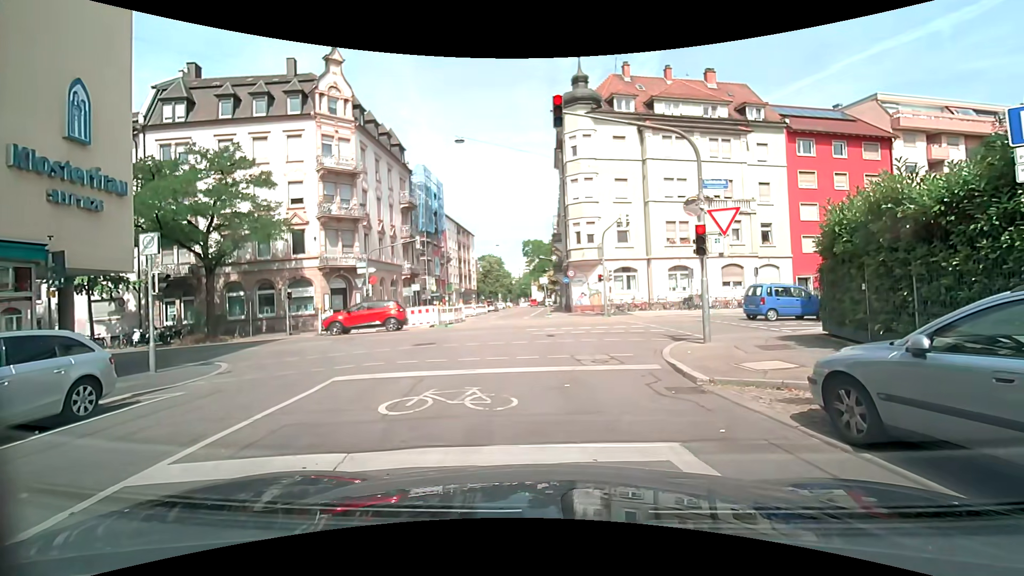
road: residential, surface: asphalt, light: Day
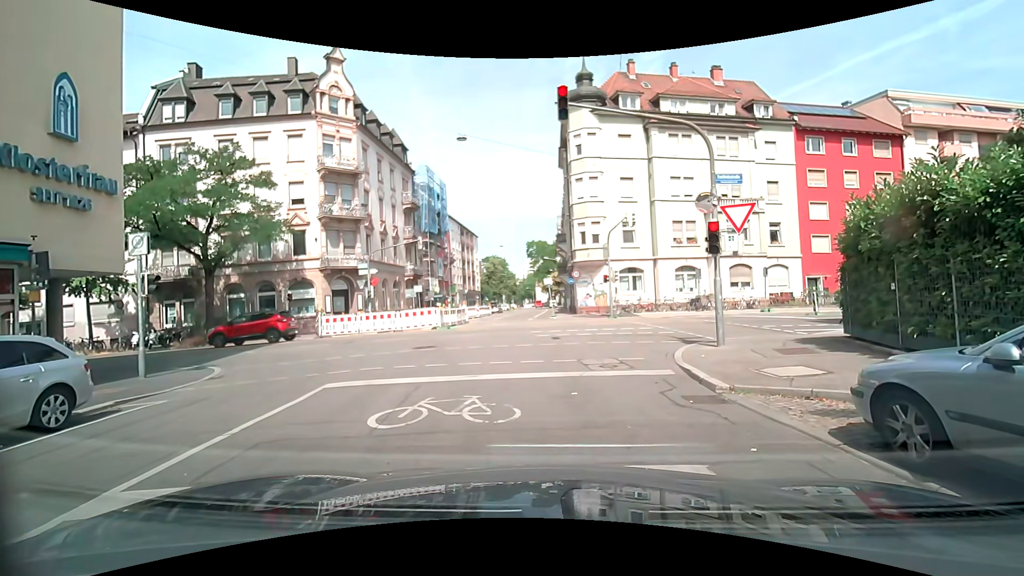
(0.0, +0.5) m; 0°
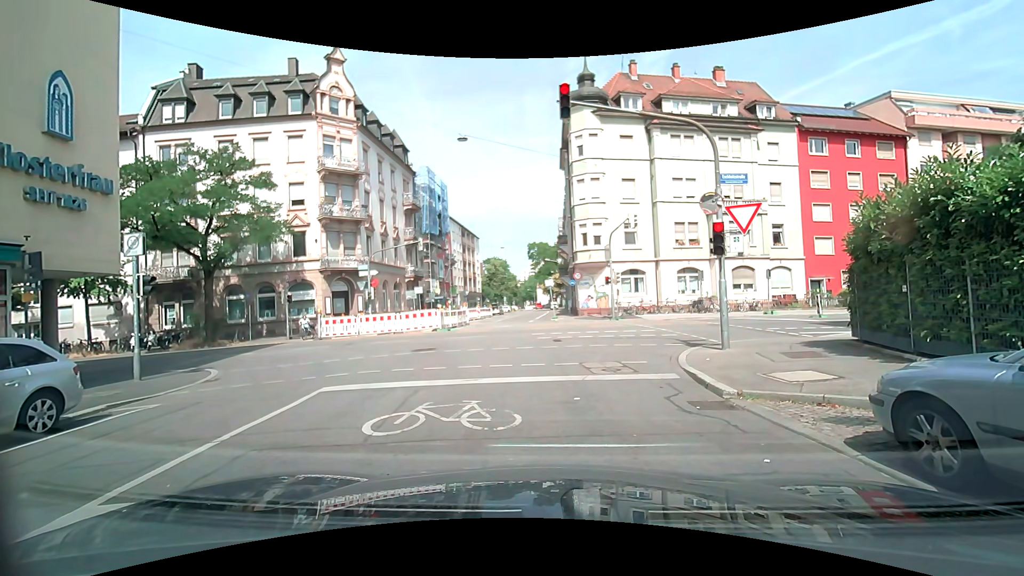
(0.0, +0.3) m; 0°
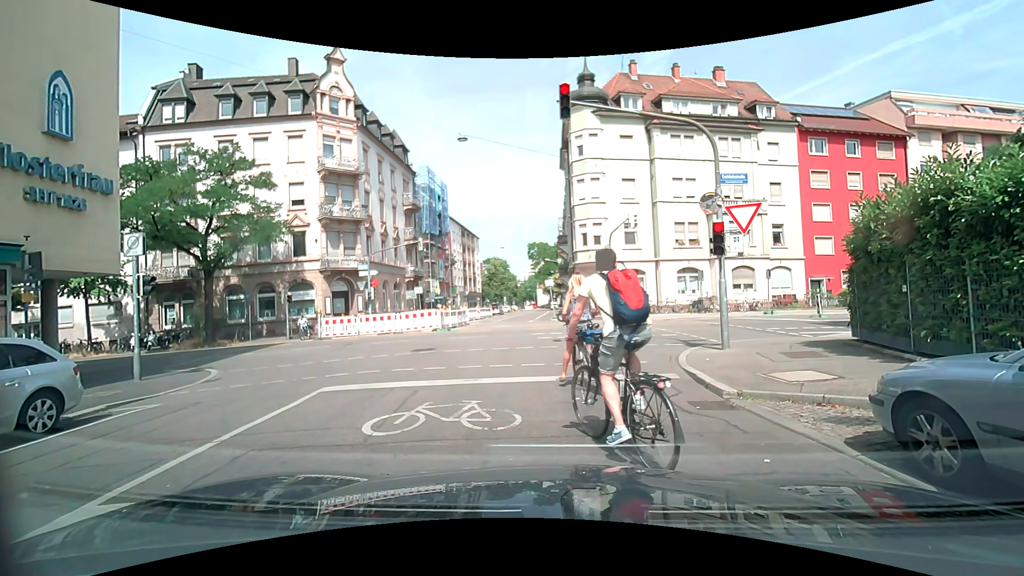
(0.0, 0.0) m; 0°
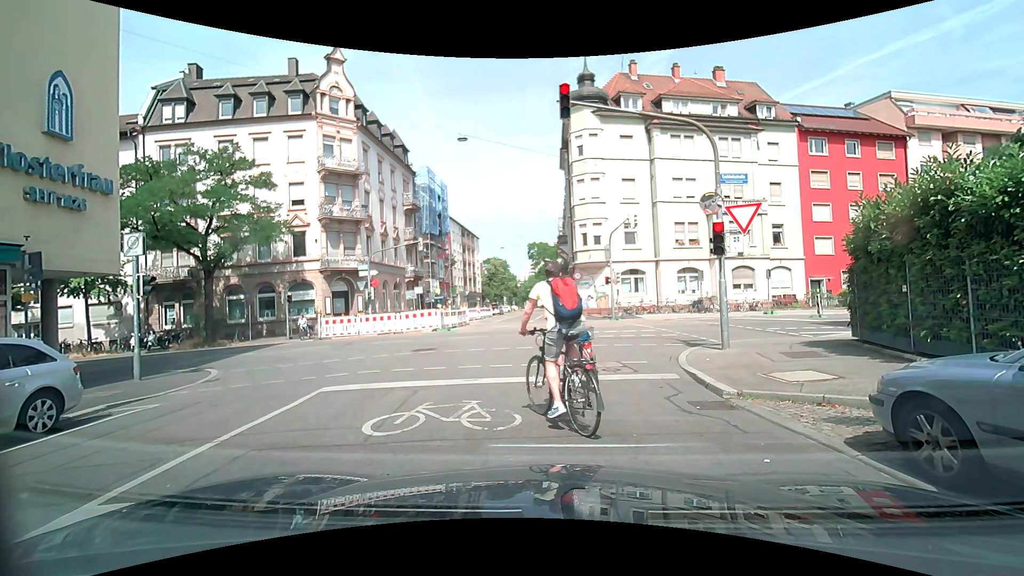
(0.0, 0.0) m; 0°
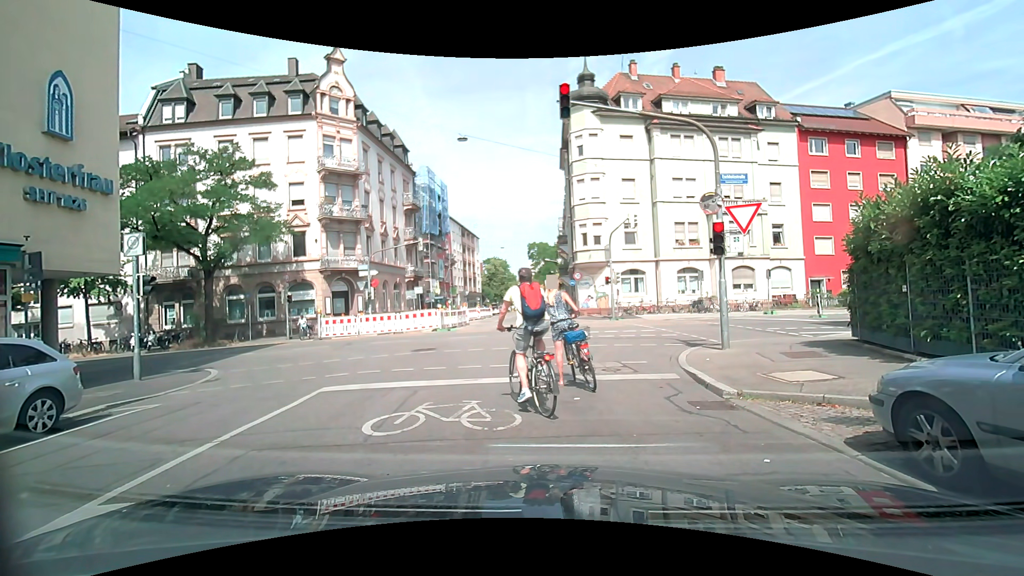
(0.0, 0.0) m; 0°
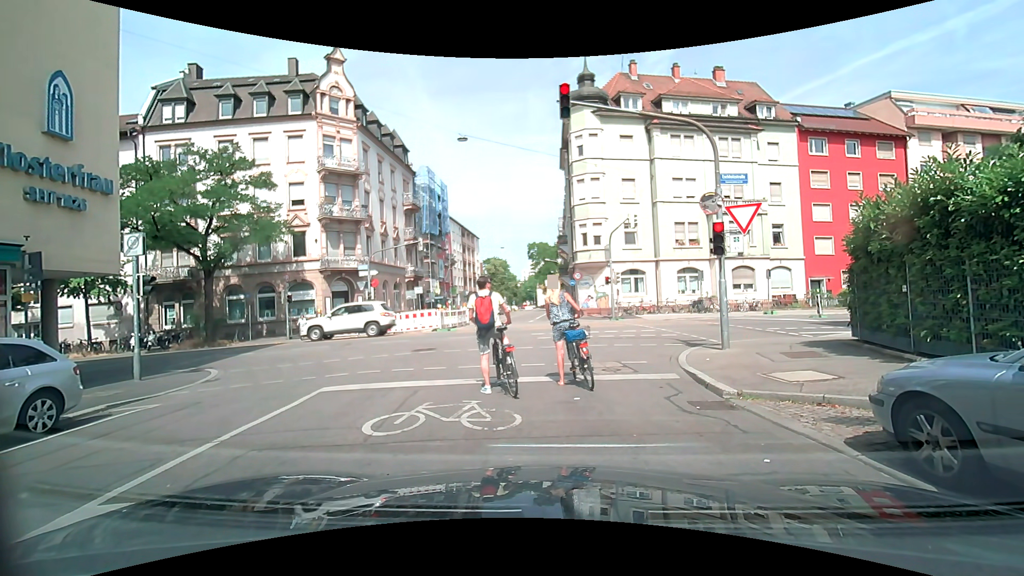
(0.0, 0.0) m; 0°
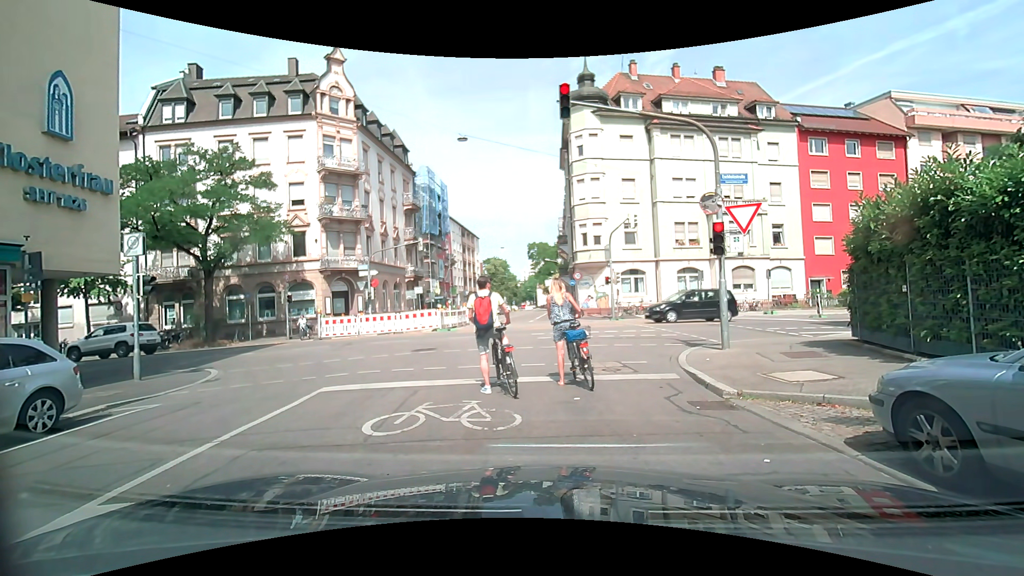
(0.0, 0.0) m; 0°
(-1, +10) (-3, +20) (-4, +30) (-5, +40) (-5, +50) (-6, +60) (-6, +70) (-6, +80) (-6, +90) (-7, +100) m
